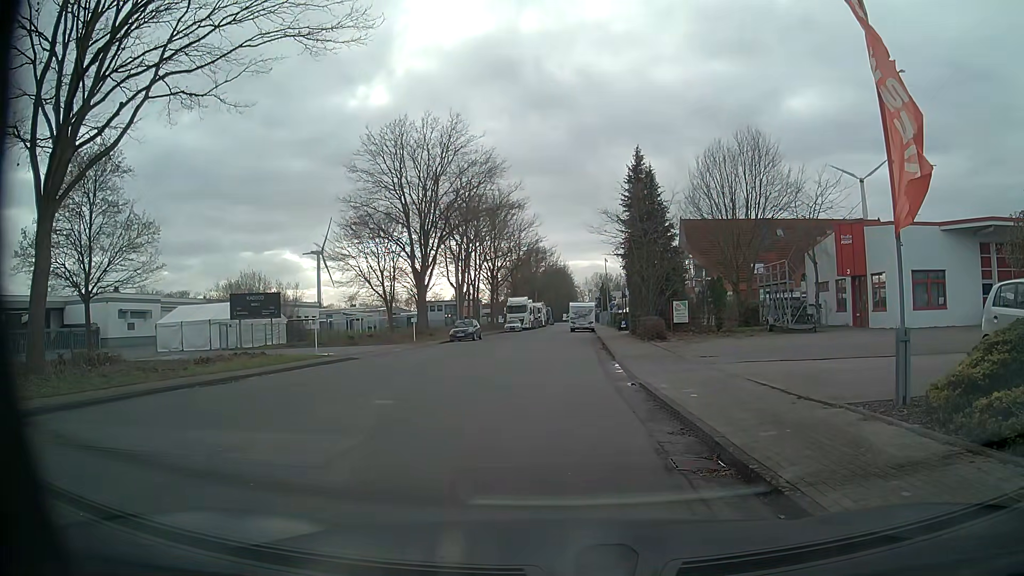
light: Day
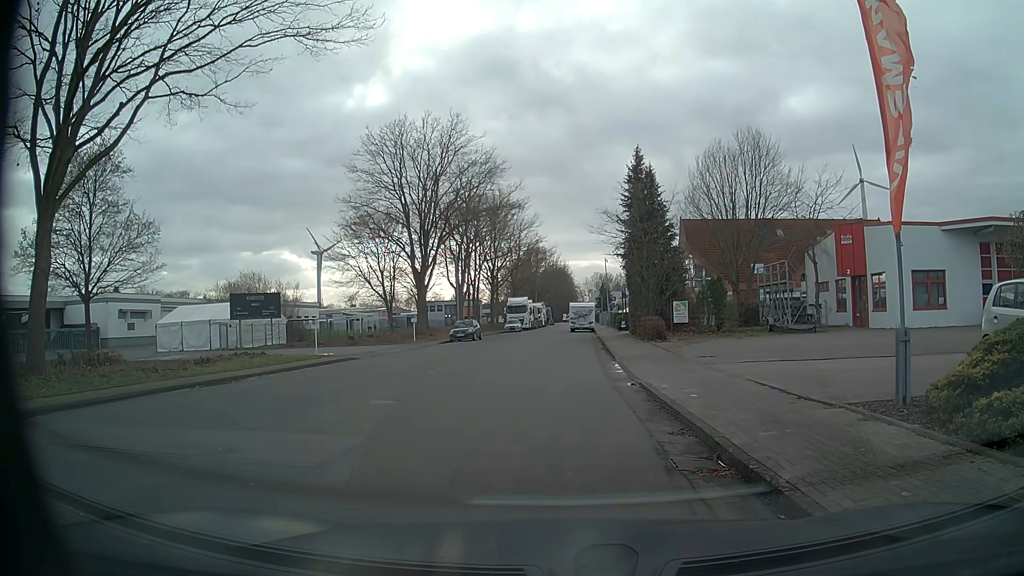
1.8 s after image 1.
(0.0, 0.0) m; 0°
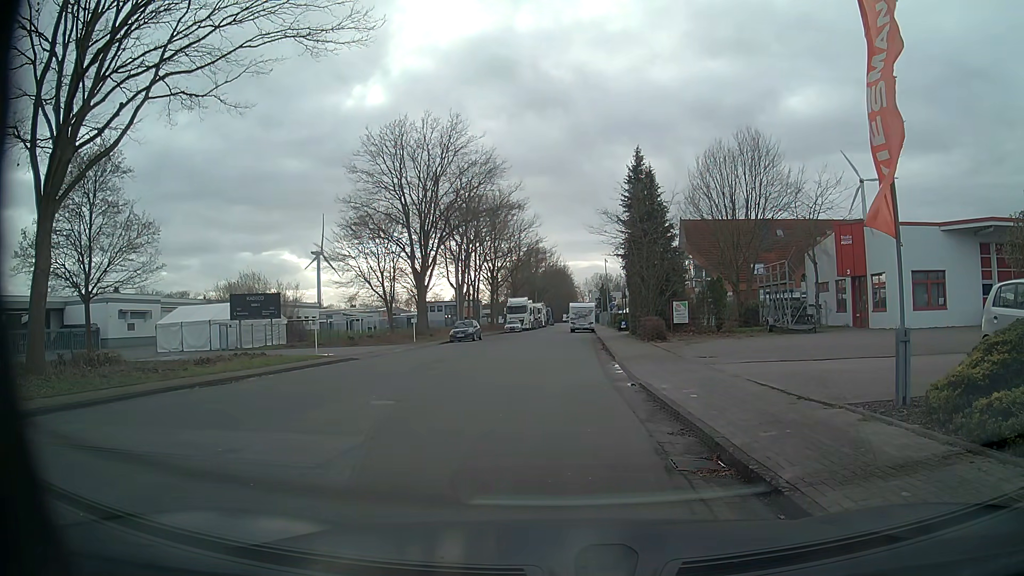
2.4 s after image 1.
(0.0, 0.0) m; 0°
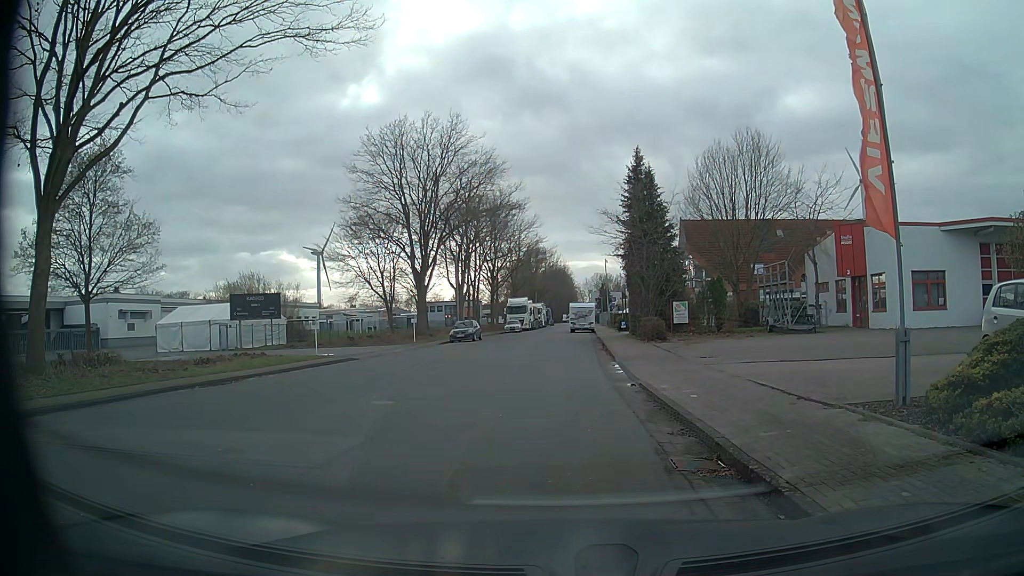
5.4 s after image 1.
(0.0, 0.0) m; 0°
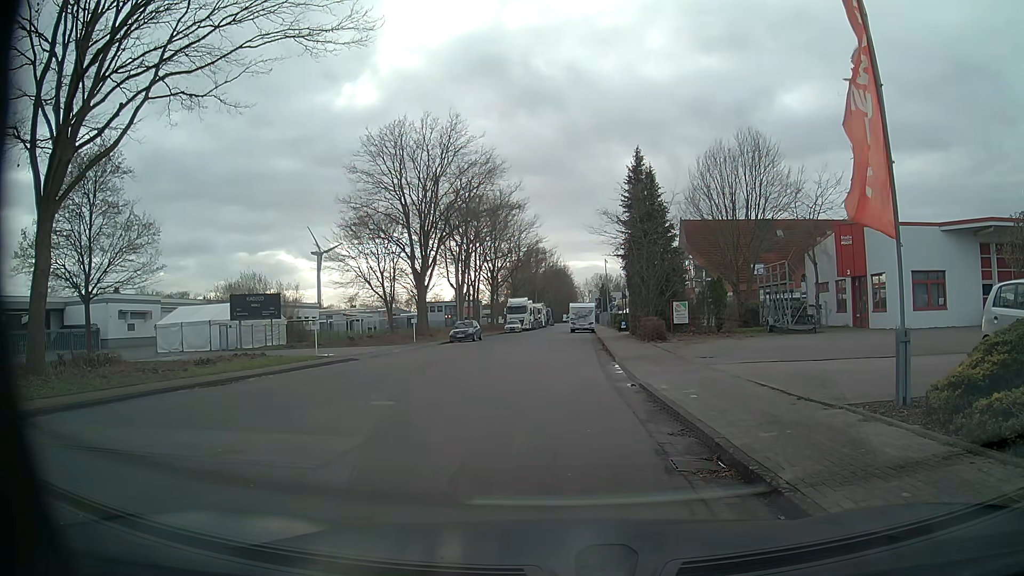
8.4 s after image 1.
(0.0, 0.0) m; 0°
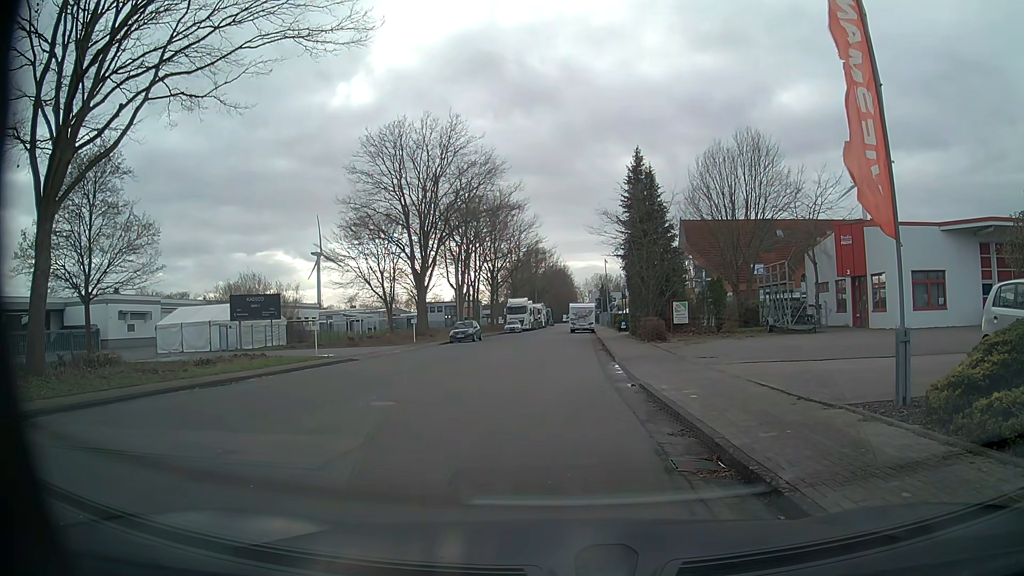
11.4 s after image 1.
(0.0, 0.0) m; 0°
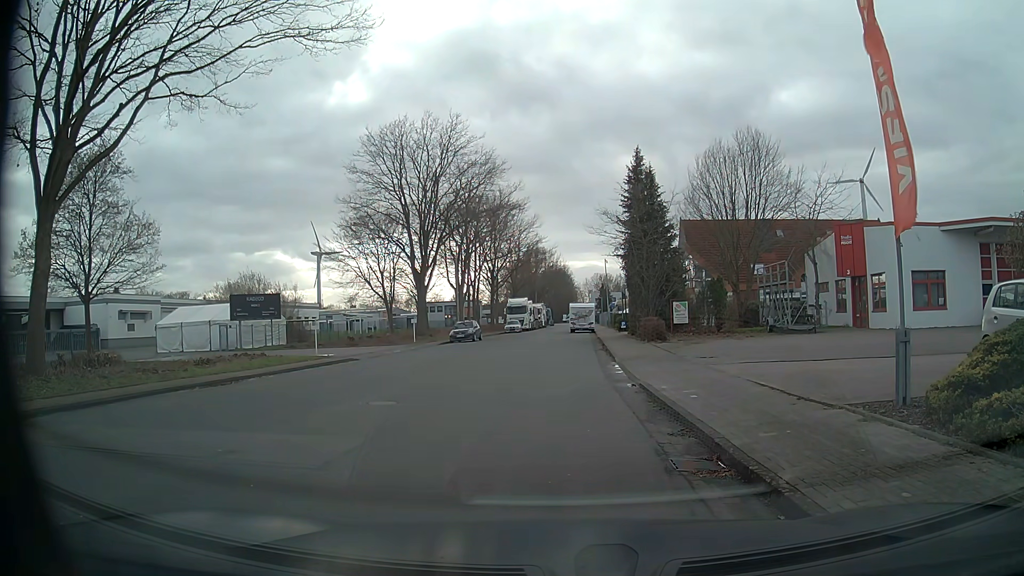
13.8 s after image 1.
(0.0, 0.0) m; 0°
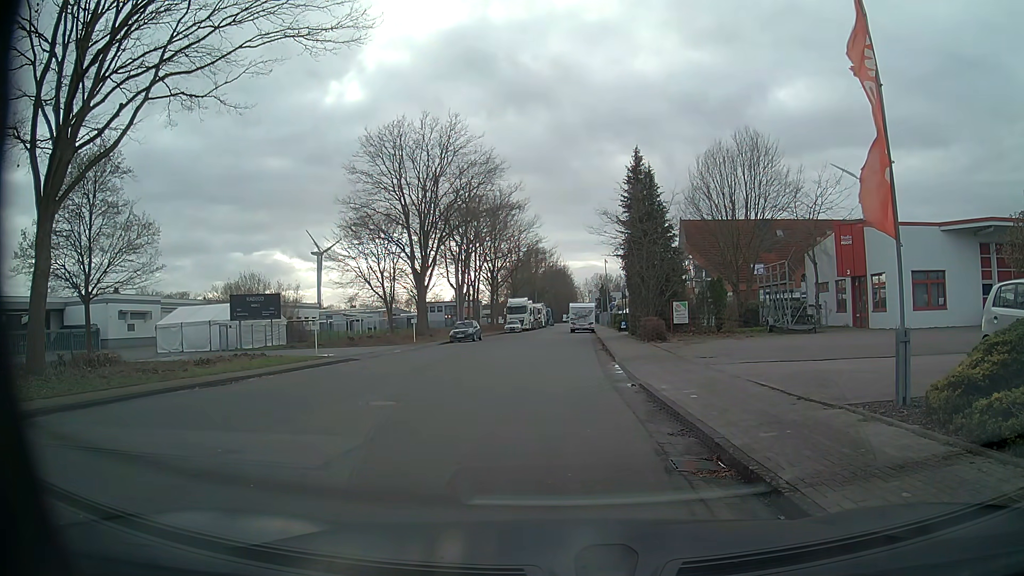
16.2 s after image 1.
(0.0, 0.0) m; 0°
